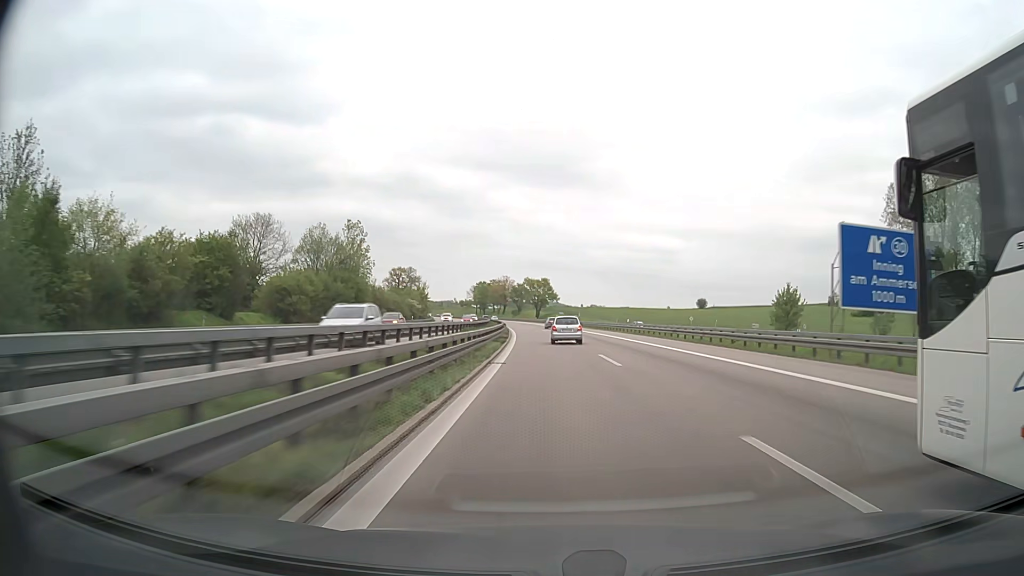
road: motorway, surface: asphalt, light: Day
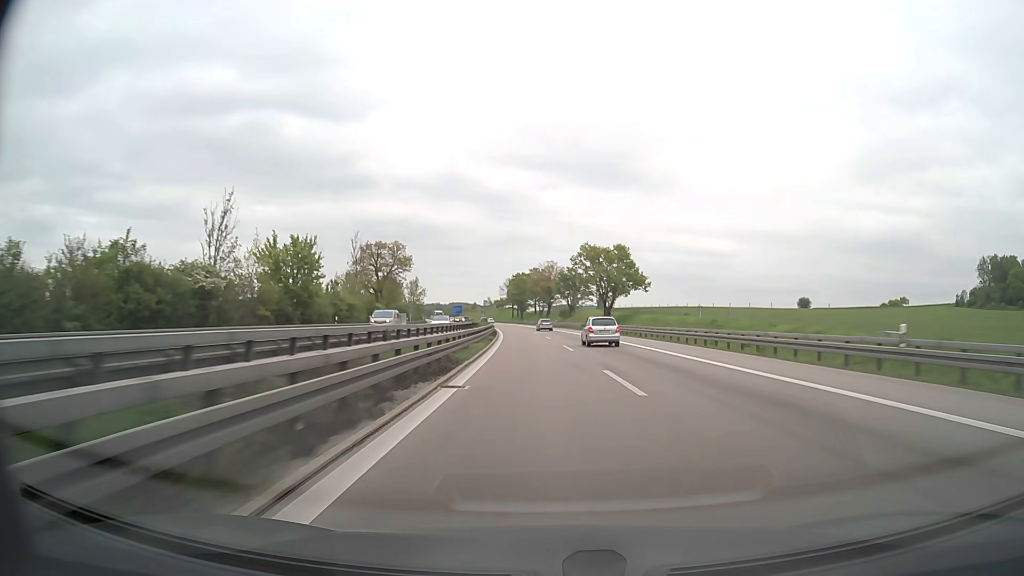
(-4.2, +97.3) m; -5°
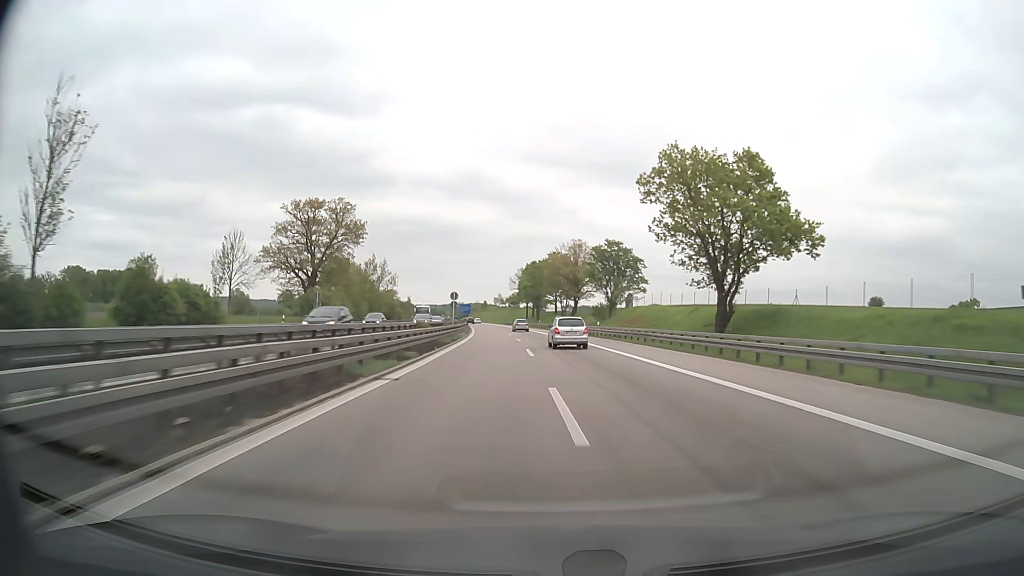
(-1.0, +58.7) m; -2°
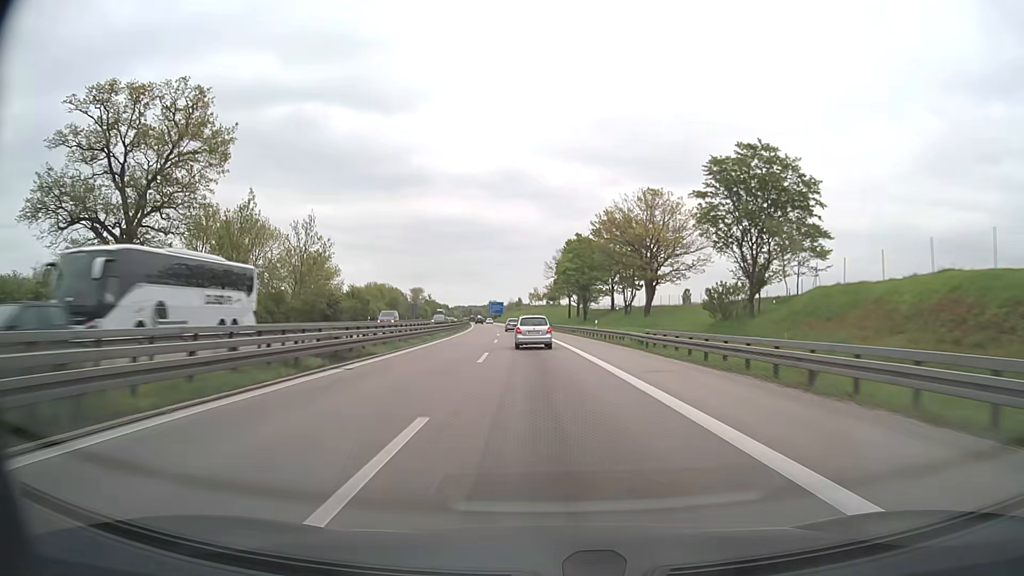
(-1.5, +58.1) m; -3°
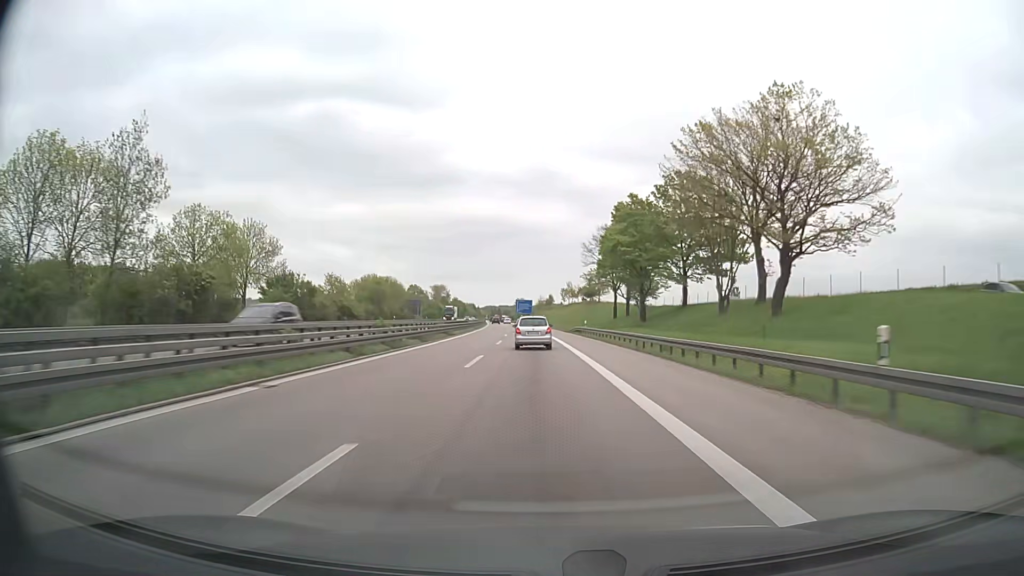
(-1.0, +38.1) m; -3°
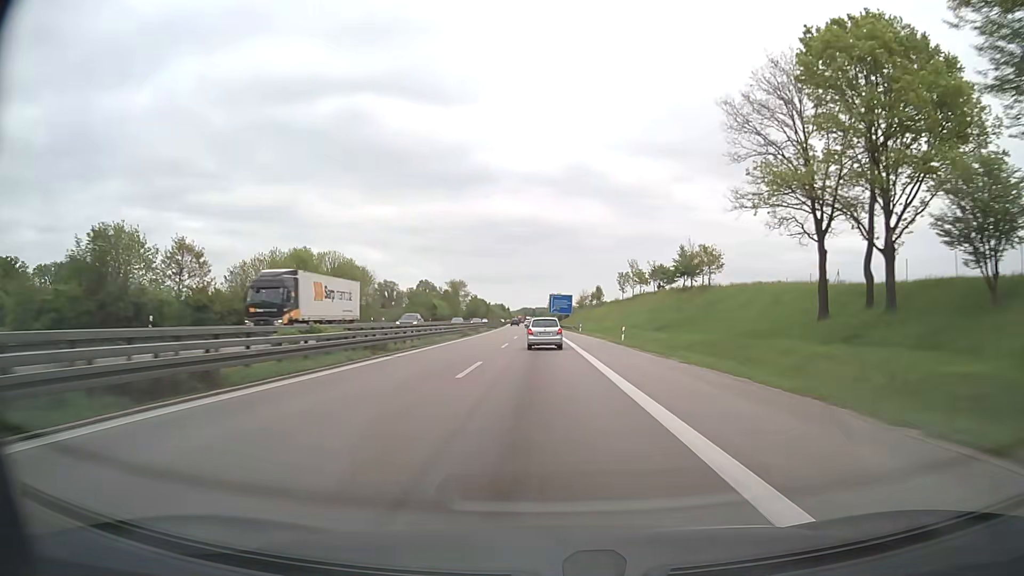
(-2.3, +75.3) m; -3°
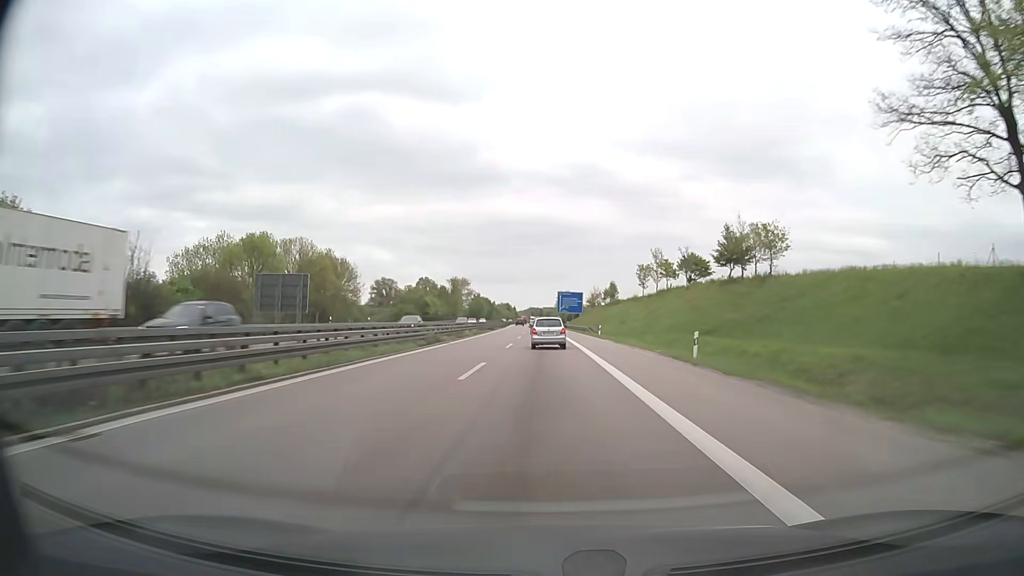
(-0.1, +18.6) m; 0°
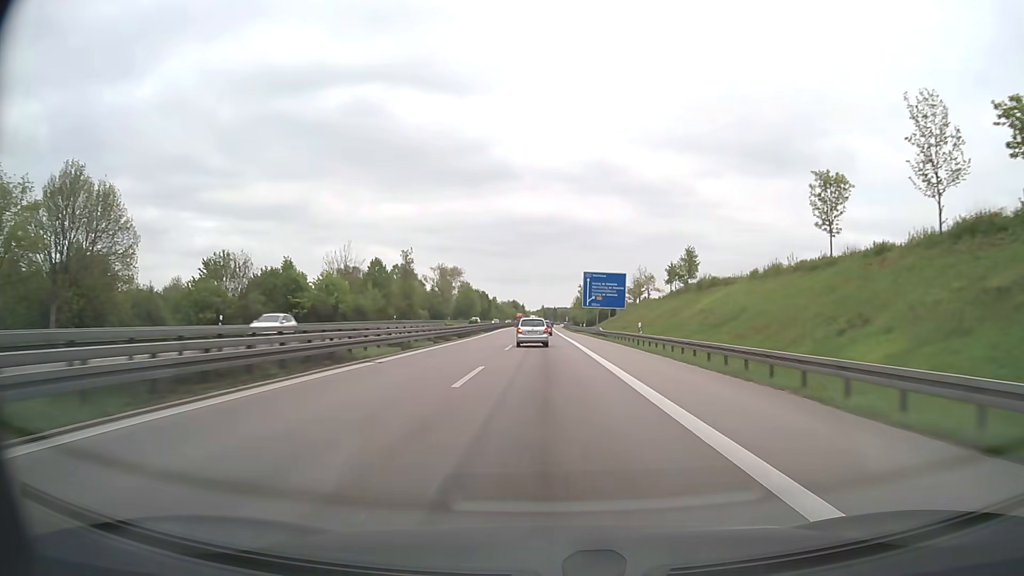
(-1.0, +74.2) m; -1°
(0, +10) (0, +20) (0, +30) (0, +40) (0, +50) (0, +60) (0, +70) (0, +80) (0, +90) (0, +100) m
